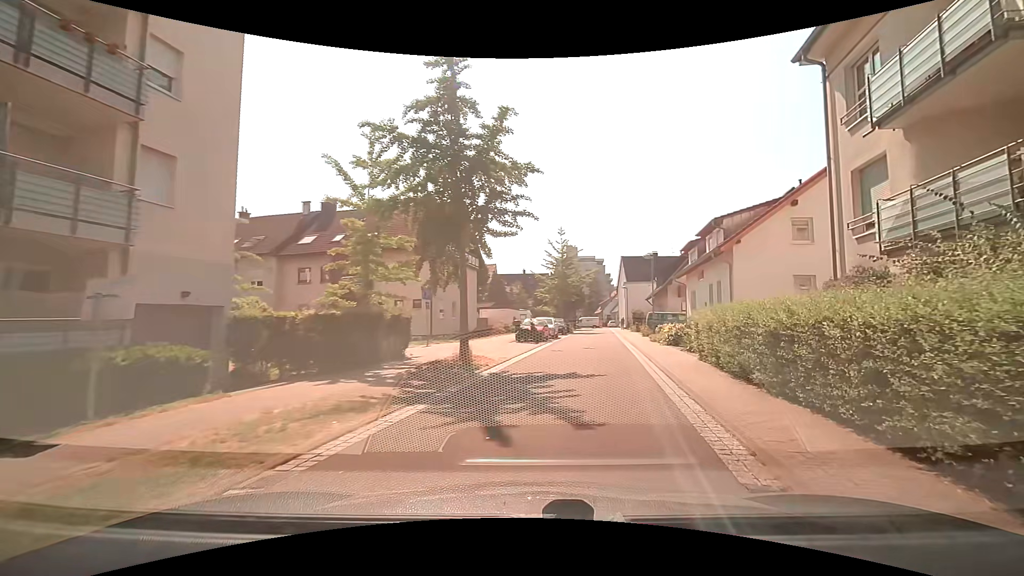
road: residential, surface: asphalt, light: Day
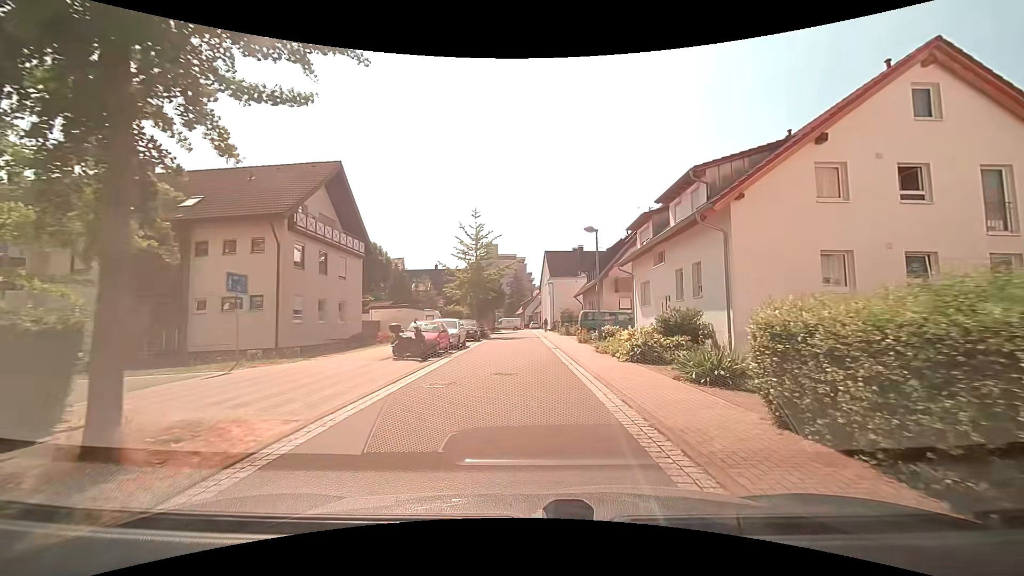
(+0.9, +10.2) m; +6°
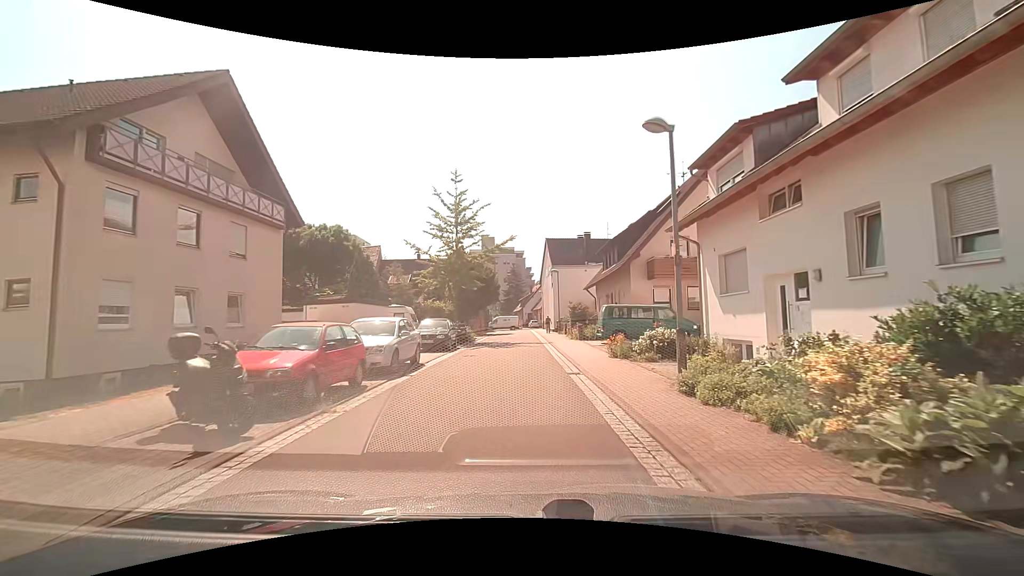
(+0.3, +11.2) m; +1°
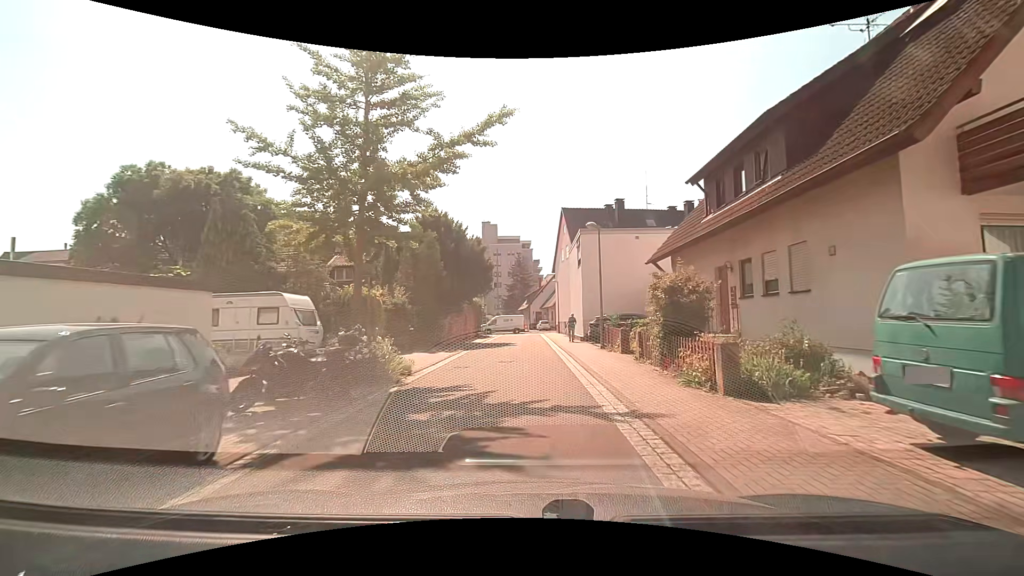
(+0.1, +19.9) m; 0°
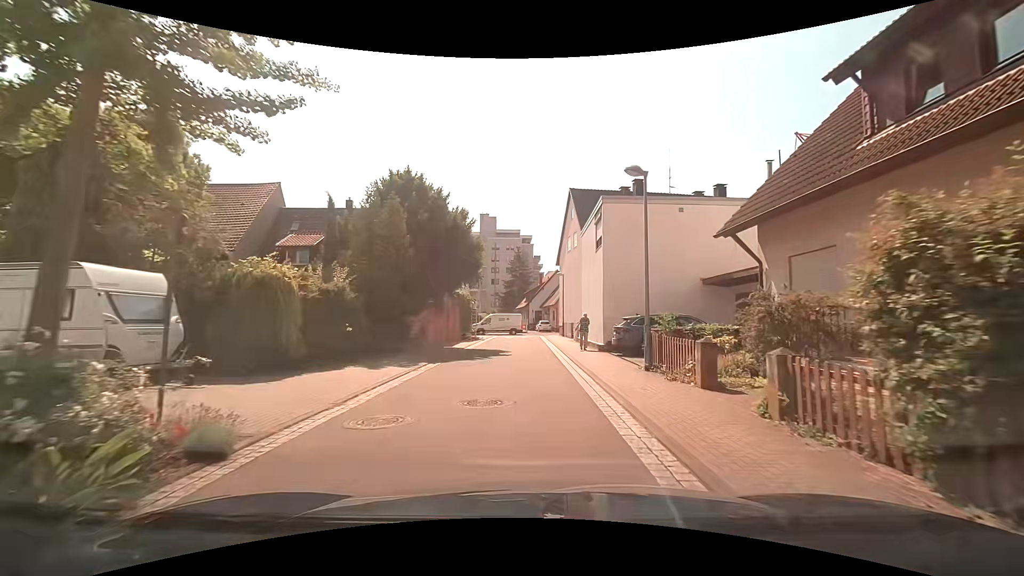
(0.0, +8.0) m; 0°
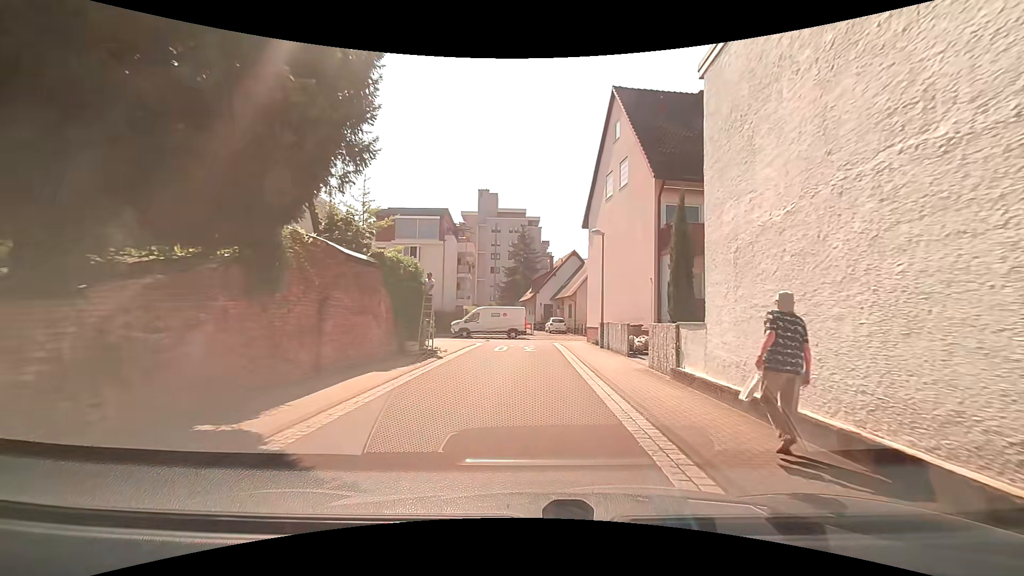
(-0.1, +19.1) m; 0°
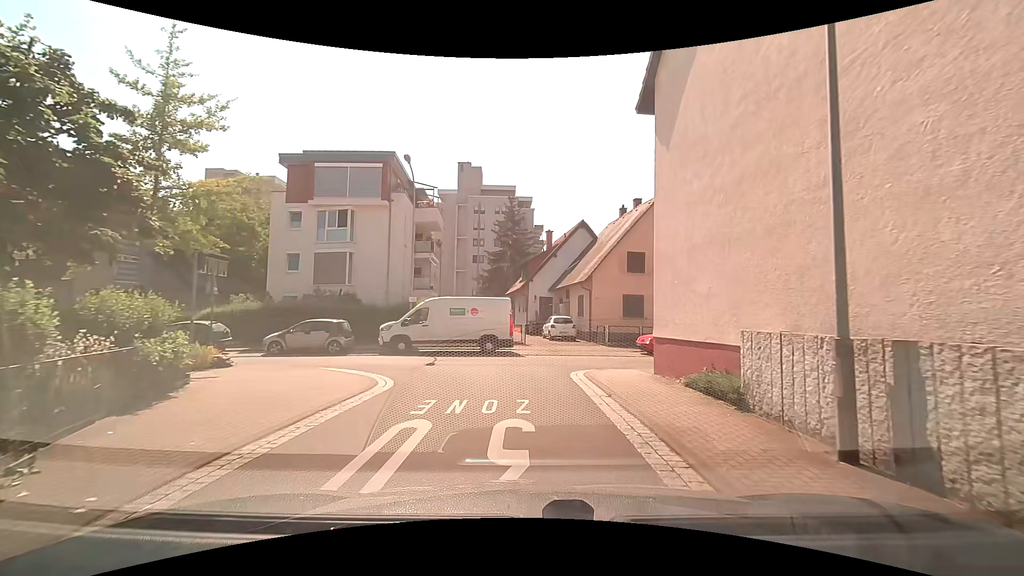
(+0.3, +16.9) m; +1°
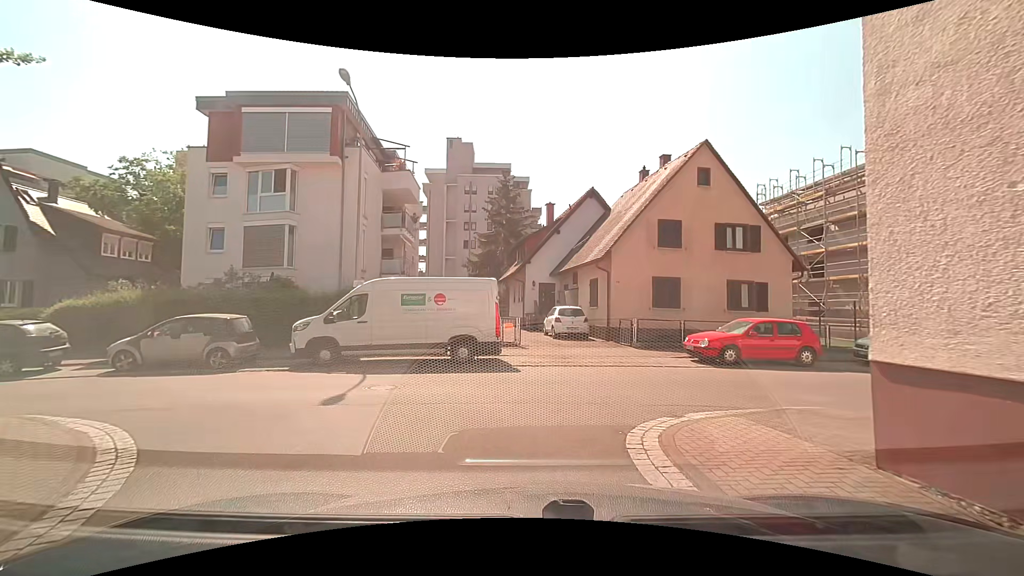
(-0.1, +7.7) m; -2°
